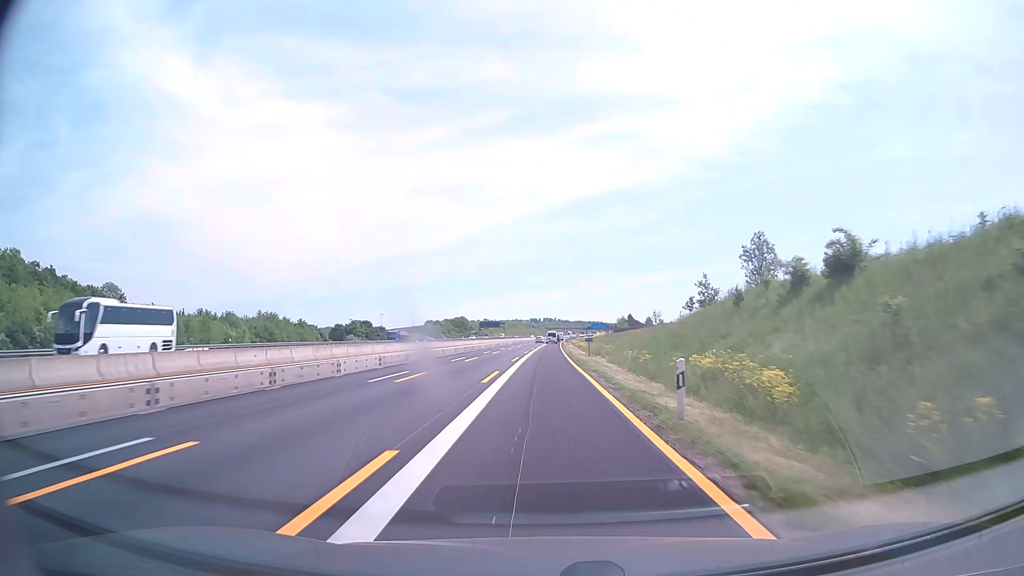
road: motorway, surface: asphalt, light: Day
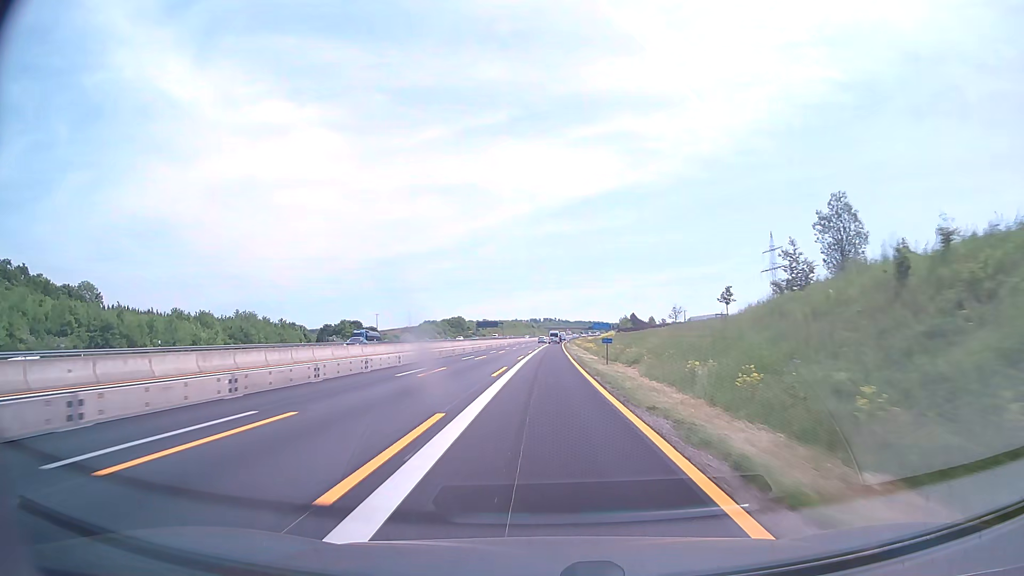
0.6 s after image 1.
(0.0, +14.3) m; 0°
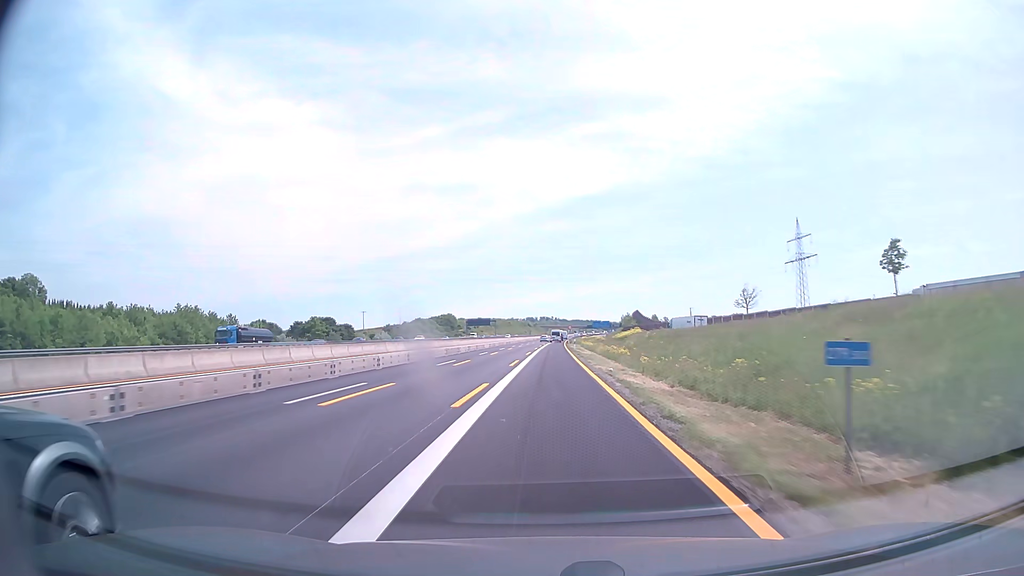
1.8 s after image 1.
(0.0, +28.7) m; 0°
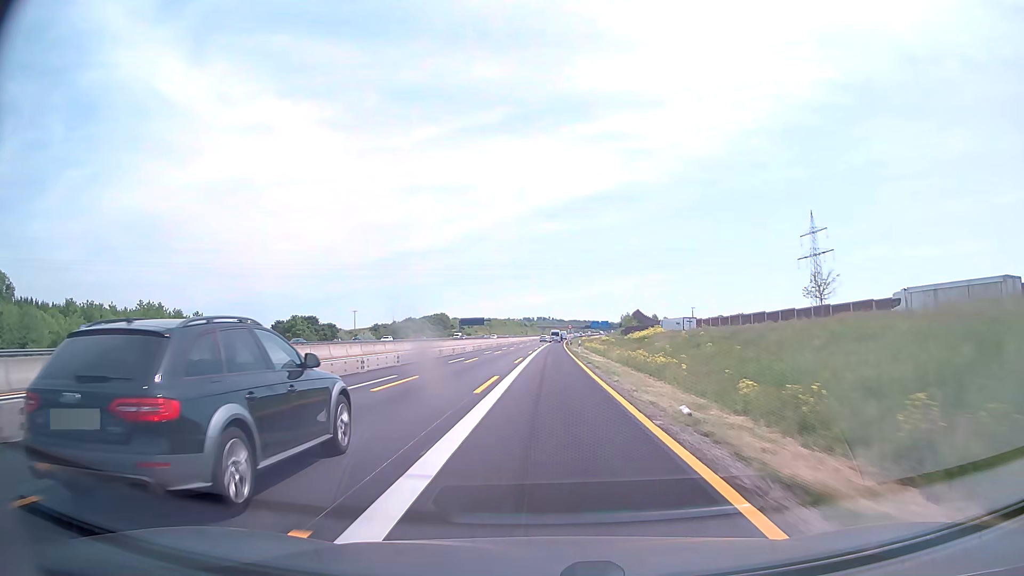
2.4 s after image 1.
(0.0, +14.3) m; 0°
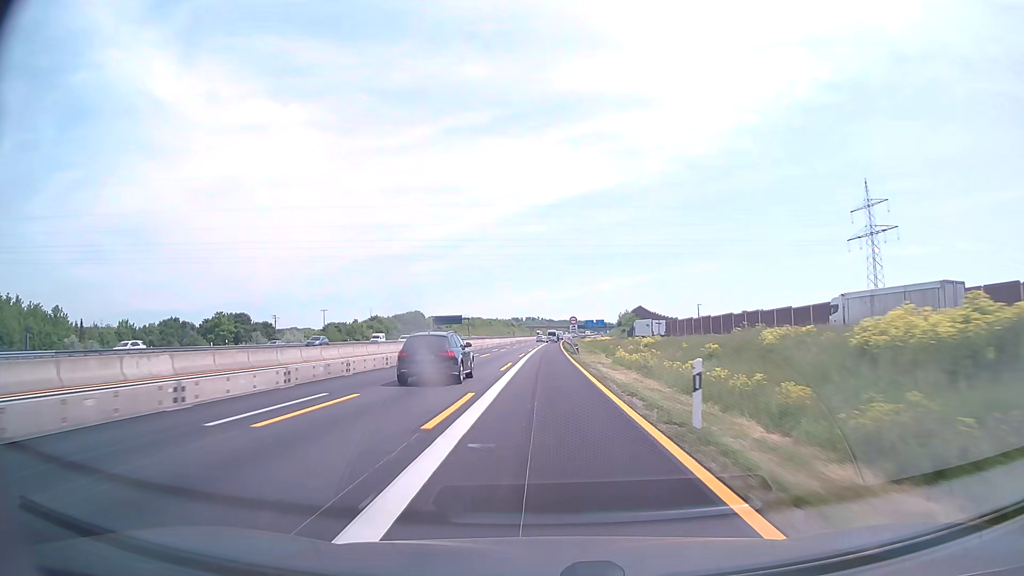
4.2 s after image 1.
(+0.4, +43.0) m; +1°
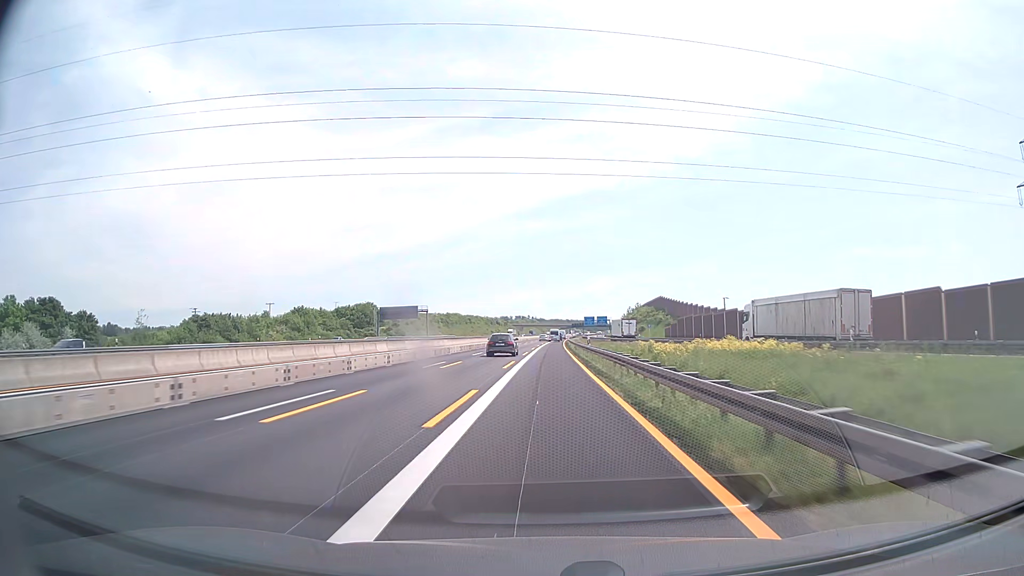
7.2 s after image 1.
(+0.4, +71.6) m; +1°
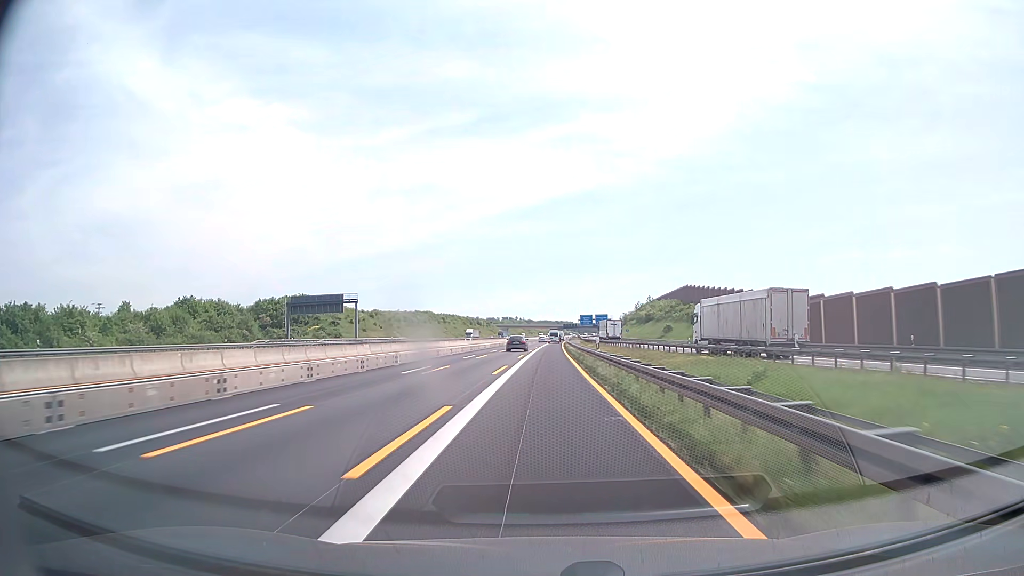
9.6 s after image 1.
(+0.6, +57.3) m; +1°
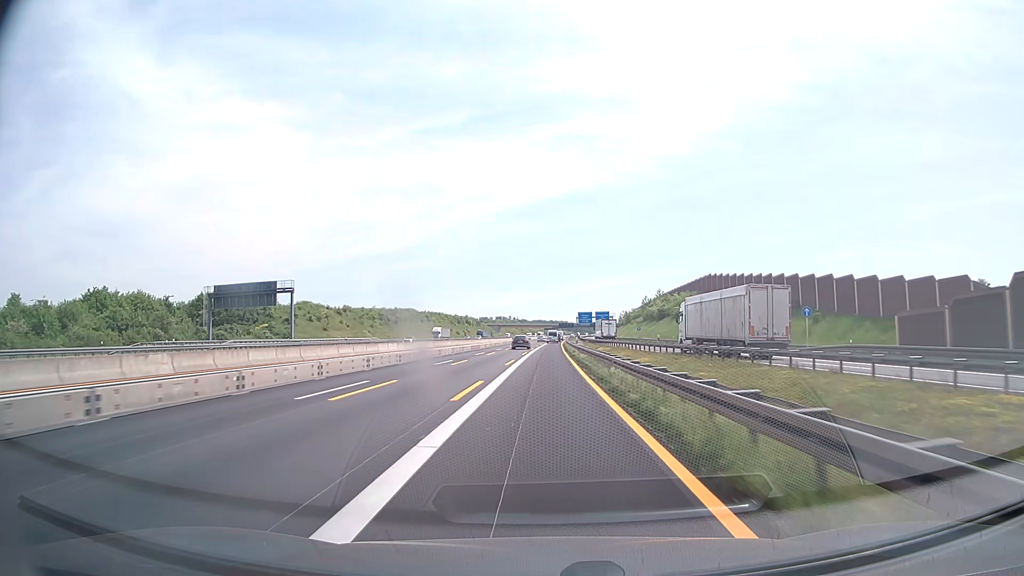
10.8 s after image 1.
(+0.2, +28.7) m; 0°
(0, +10) (0, +20) (0, +30) (0, +40) (0, +50) (0, +60) (+1, +70) (+1, +80) (+1, +90) (+1, +100) m
